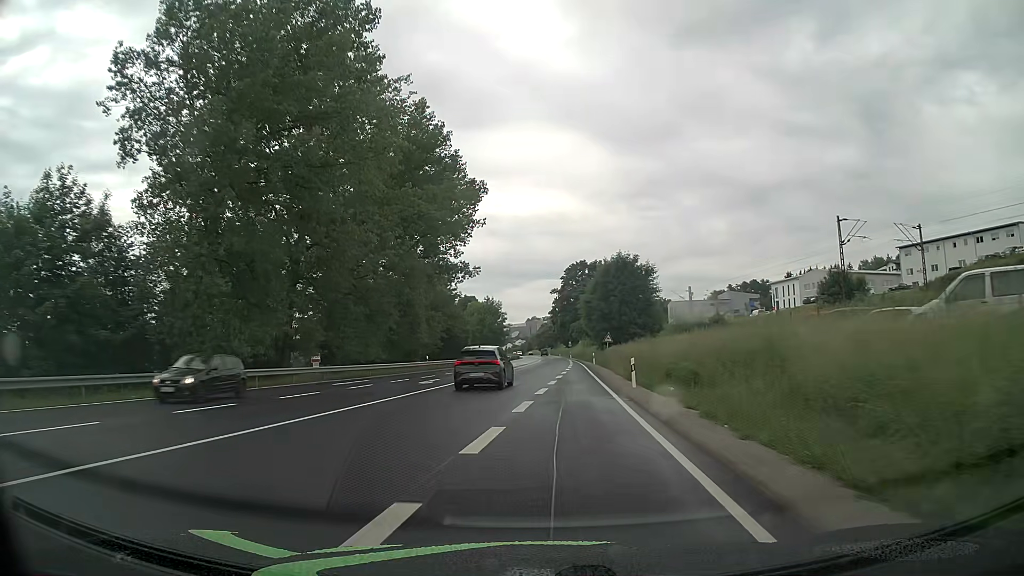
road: primary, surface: asphalt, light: Day
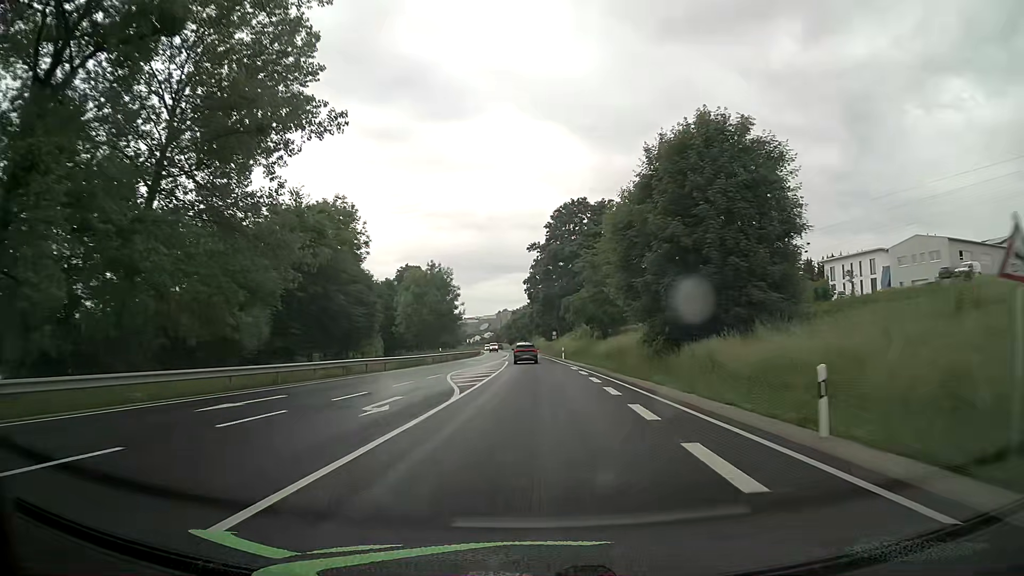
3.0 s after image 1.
(+0.6, +52.2) m; +3°
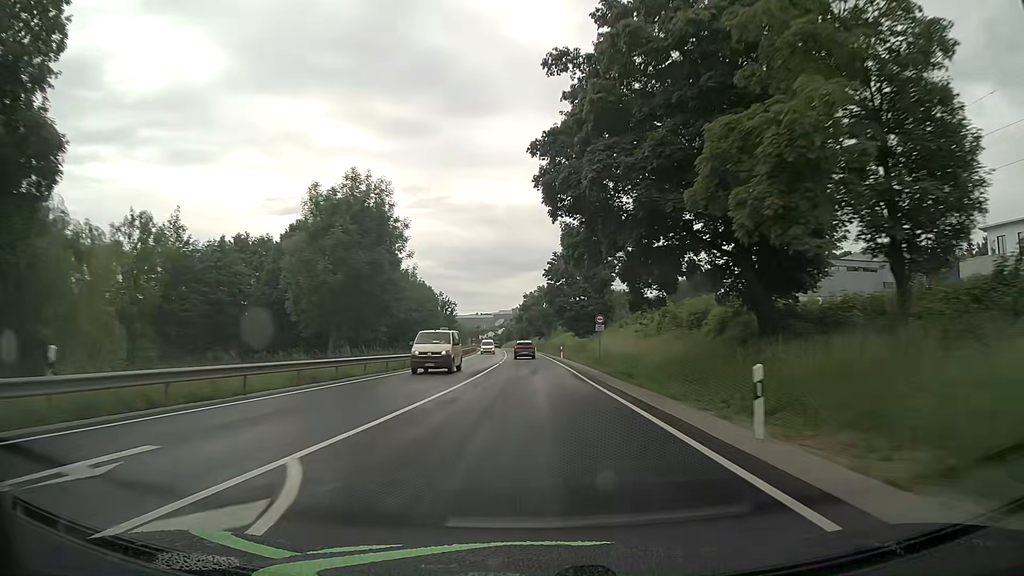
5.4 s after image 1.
(-0.6, +53.0) m; -2°
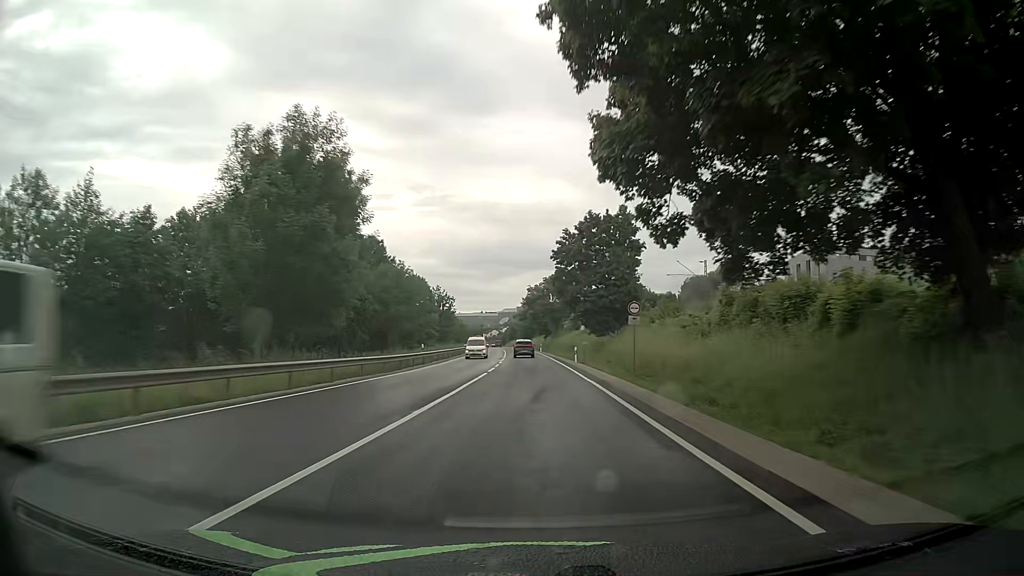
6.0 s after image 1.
(0.0, +14.2) m; 0°
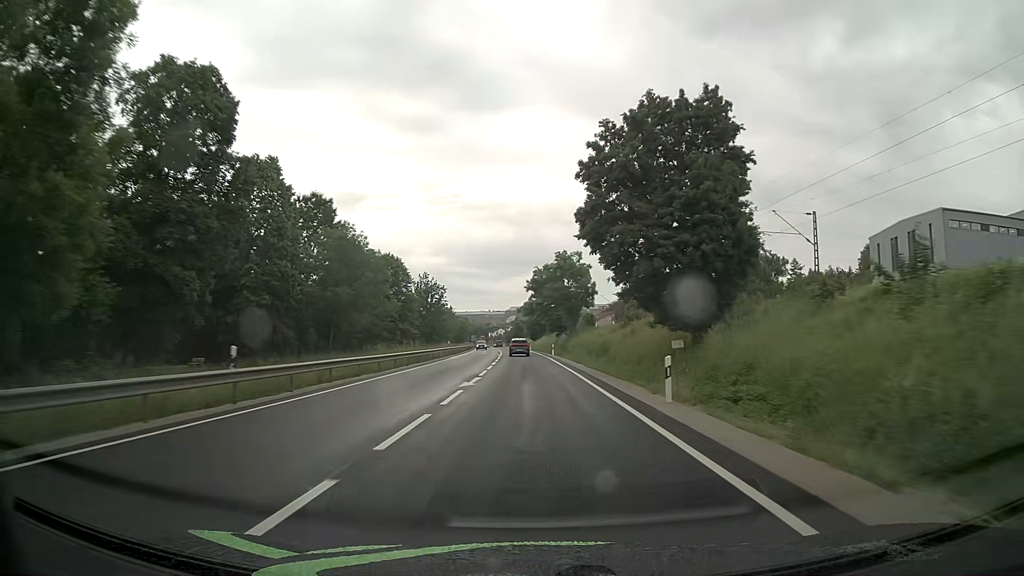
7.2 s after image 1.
(-0.1, +28.8) m; -1°
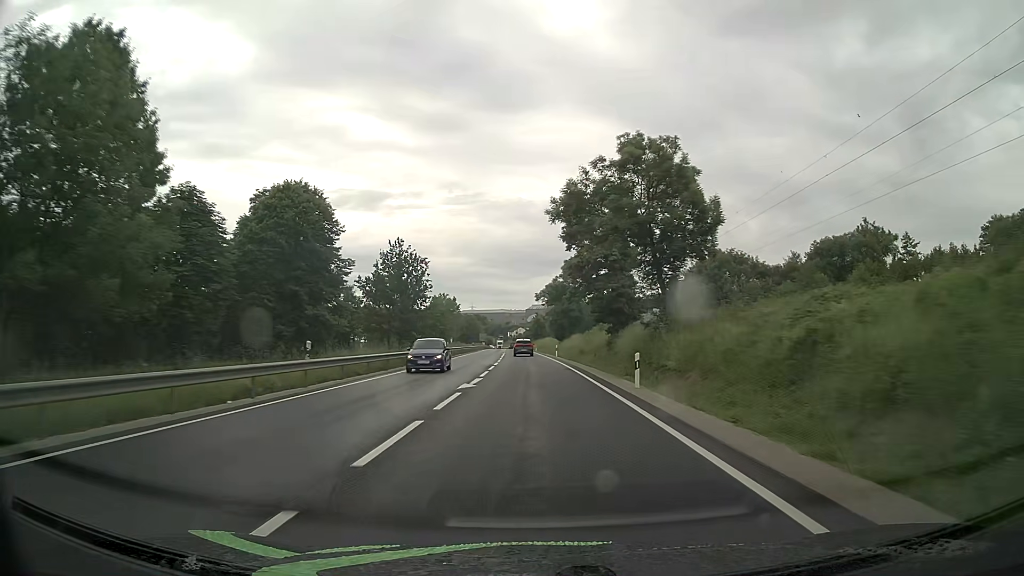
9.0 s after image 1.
(-0.6, +43.6) m; -2°
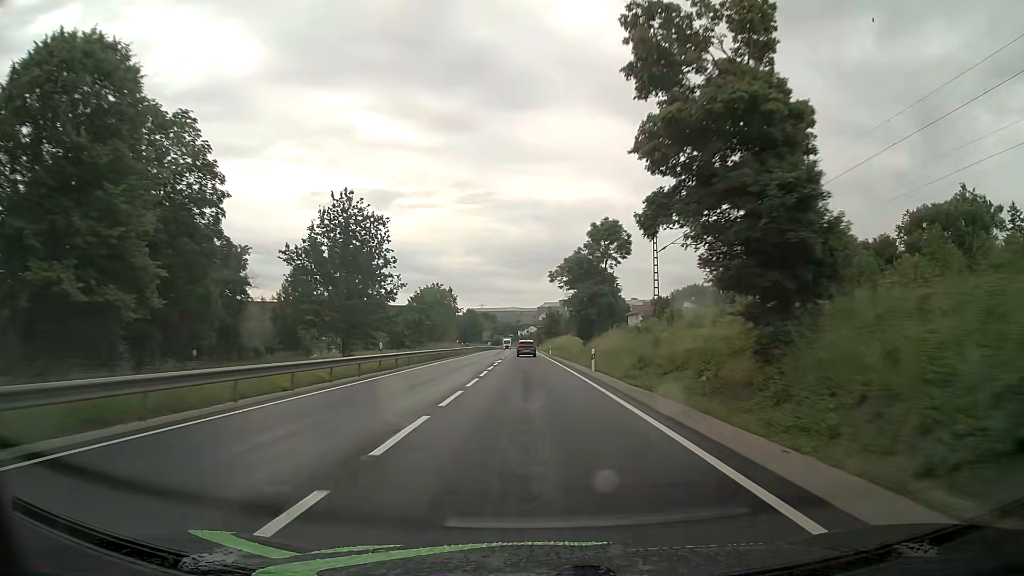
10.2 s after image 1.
(-0.3, +29.4) m; -1°
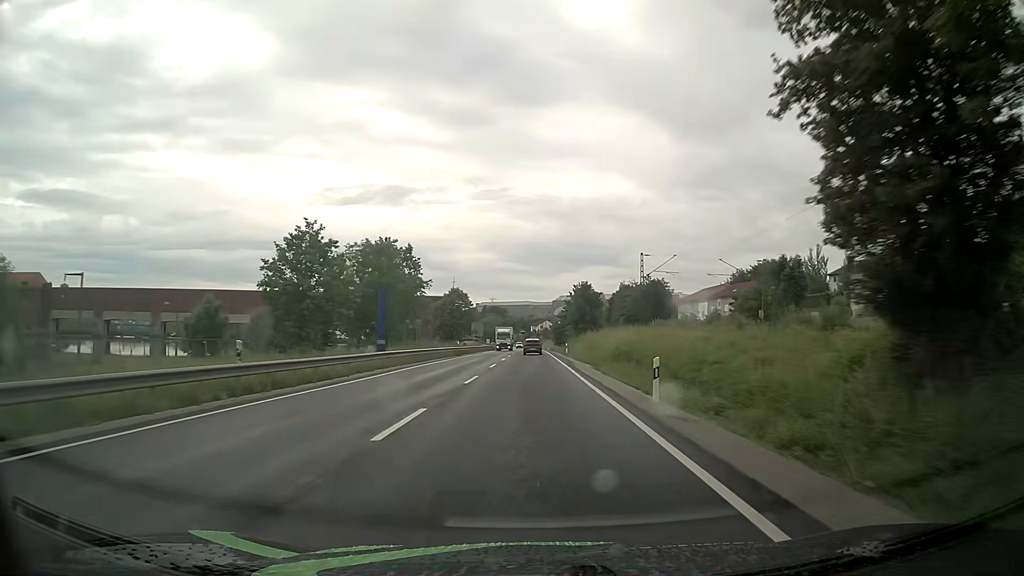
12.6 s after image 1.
(-0.7, +59.9) m; -1°
(0, +10) (0, +20) (0, +30) (0, +40) (0, +50) (0, +60) (0, +70) (0, +80) (0, +90) (-1, +100) m
